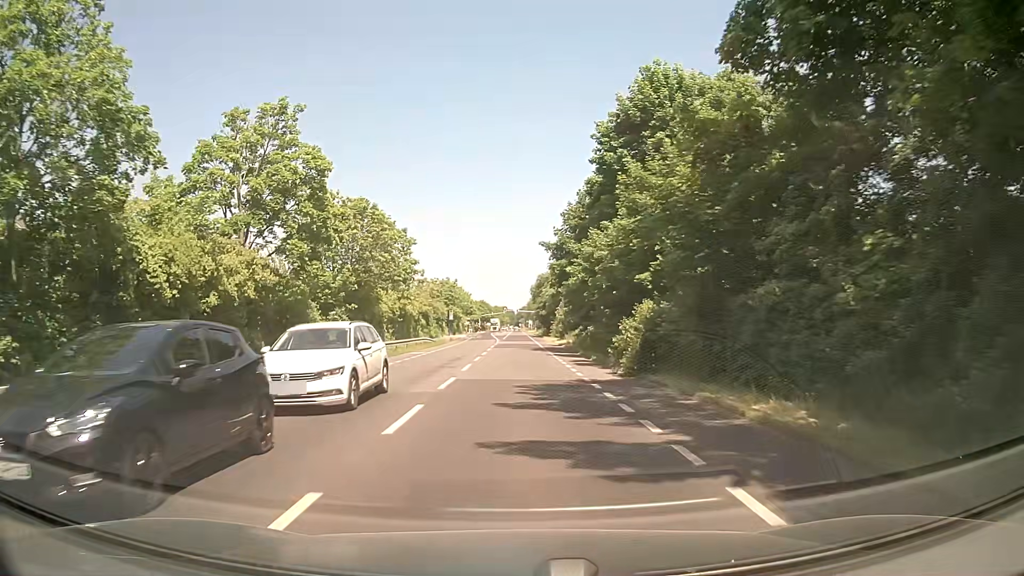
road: secondary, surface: asphalt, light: Day
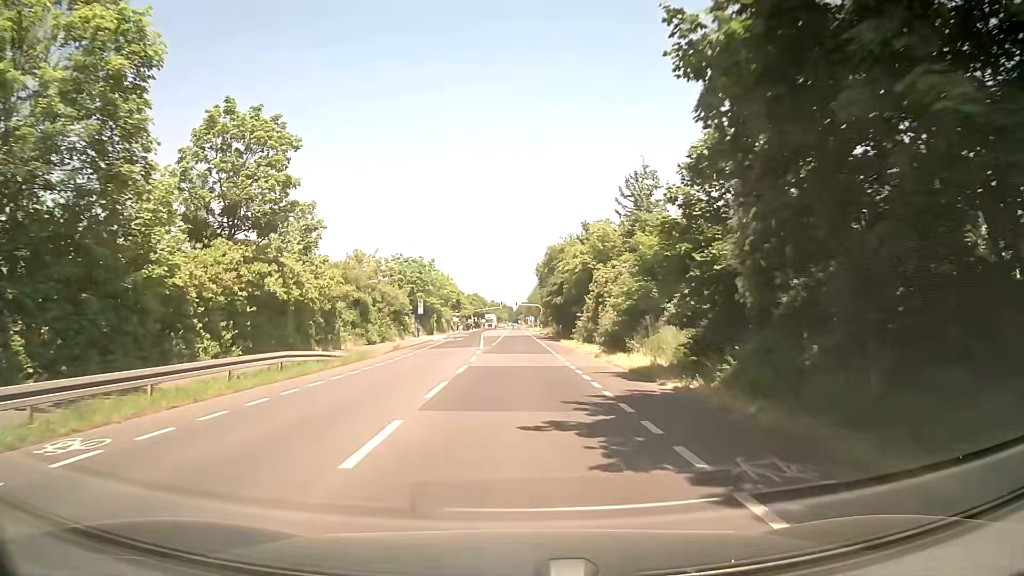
(-0.2, +32.2) m; 0°
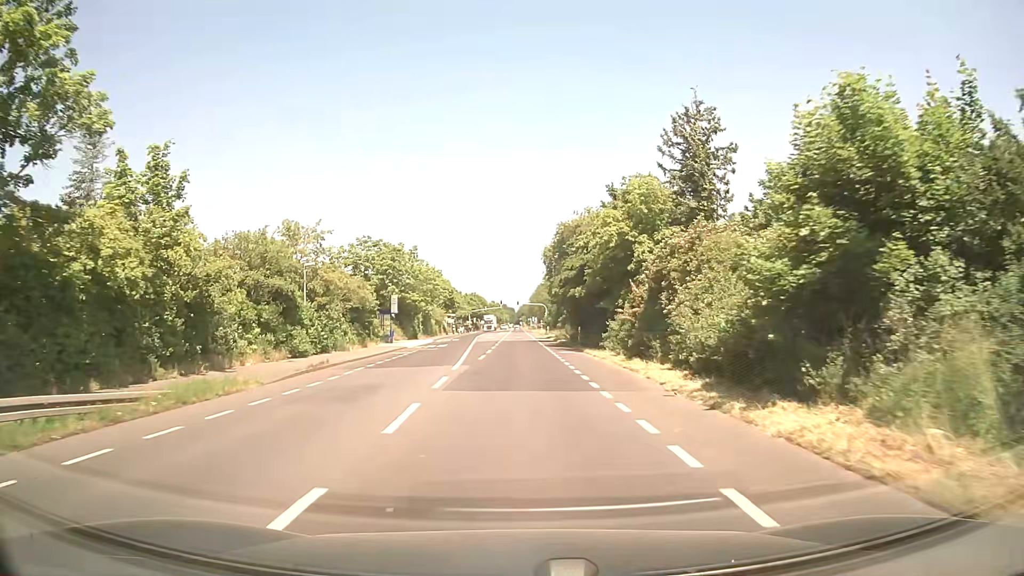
(+0.1, +16.0) m; 0°
(0, +10) (0, +20) (0, +30) (0, +40) (0, +50) (0, +60) (0, +70) (0, +80) (0, +90) (0, +100) m
